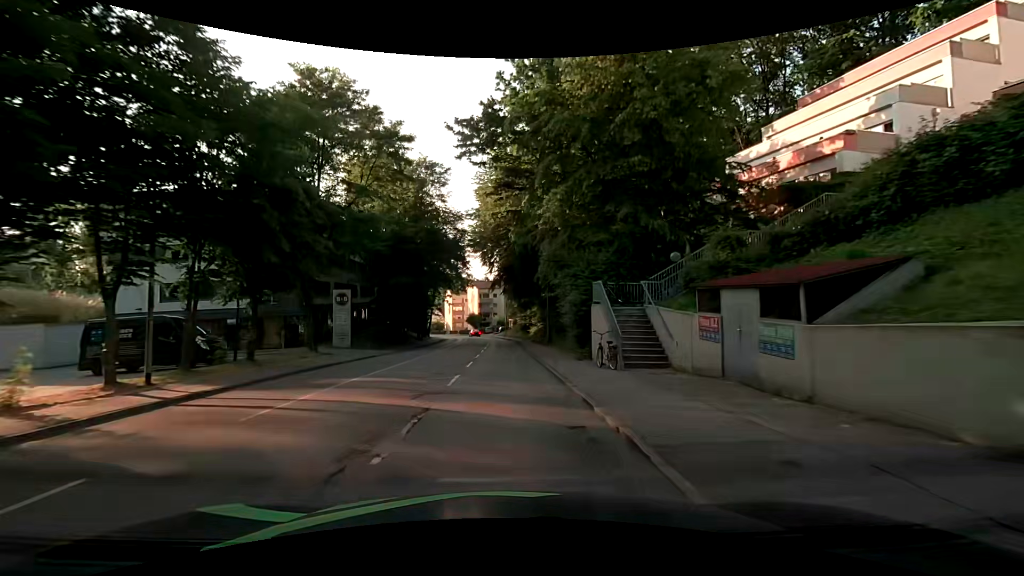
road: tertiary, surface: asphalt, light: Day
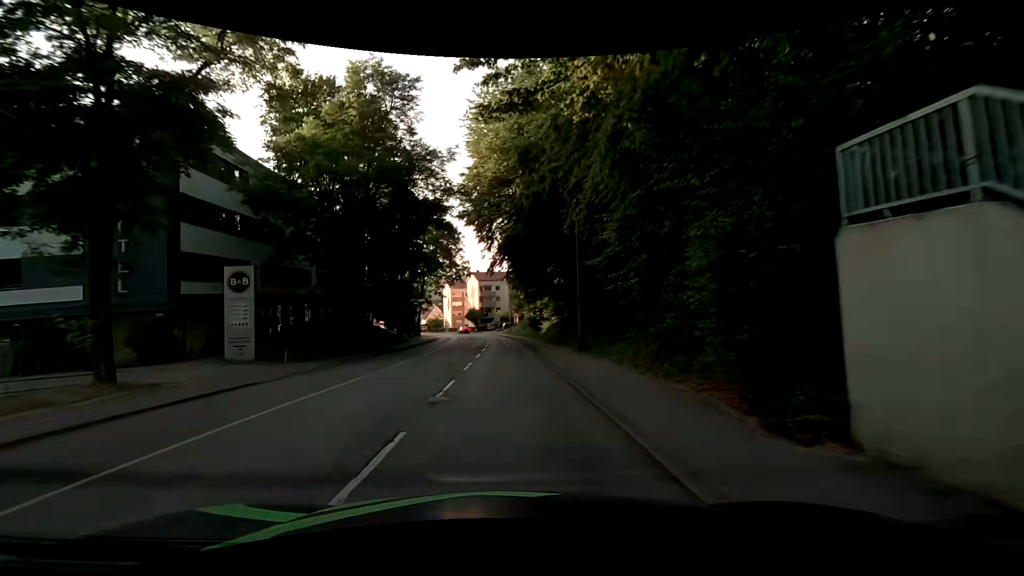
(0.0, +14.5) m; 0°
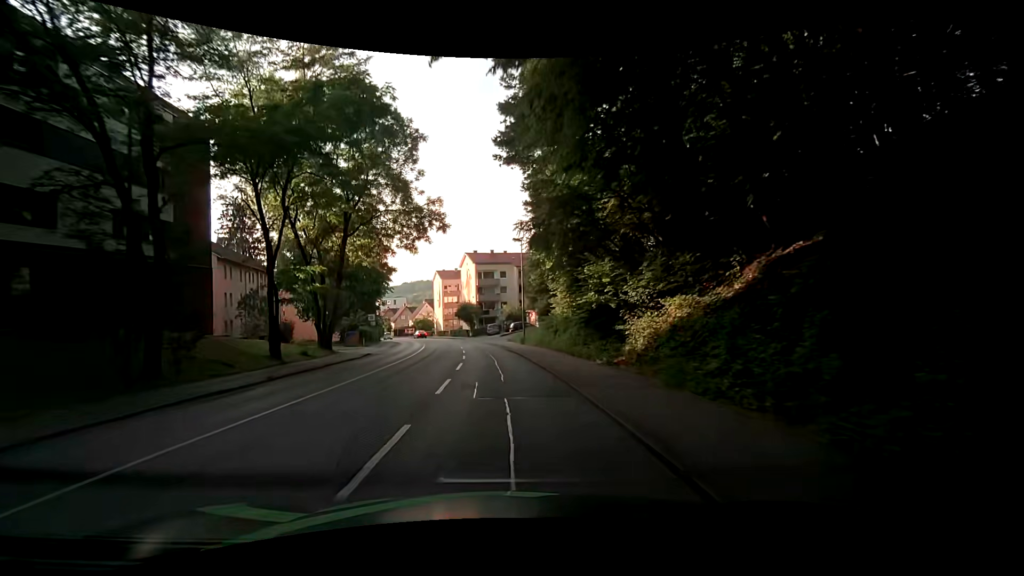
(-0.2, +36.0) m; -1°
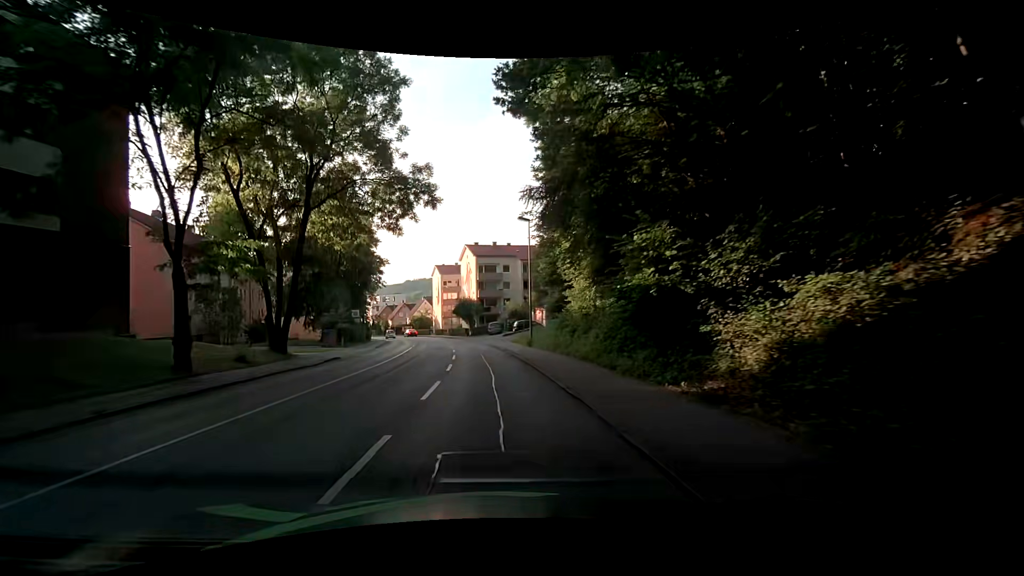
(0.0, +7.1) m; -1°
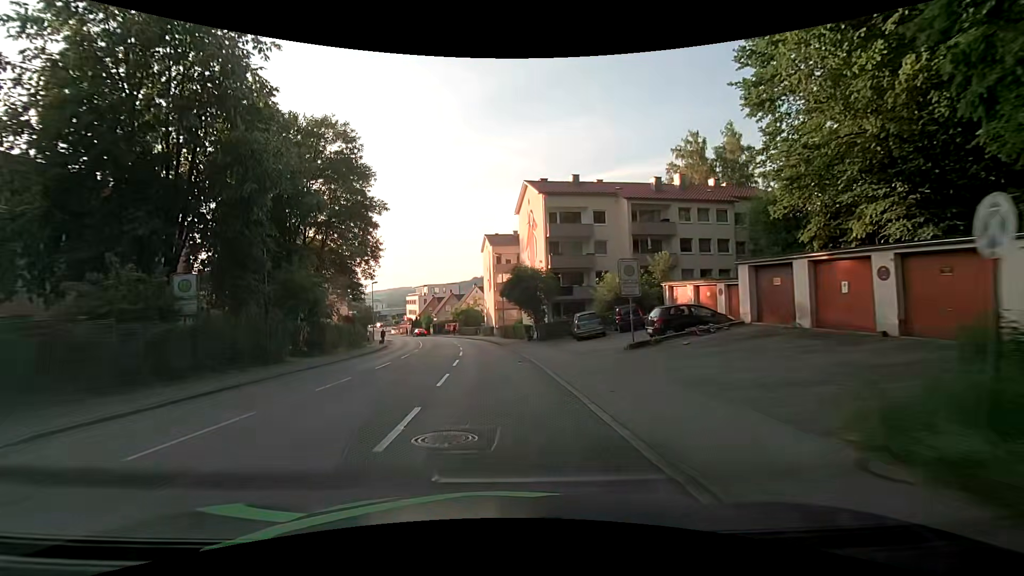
(-1.4, +35.2) m; -7°
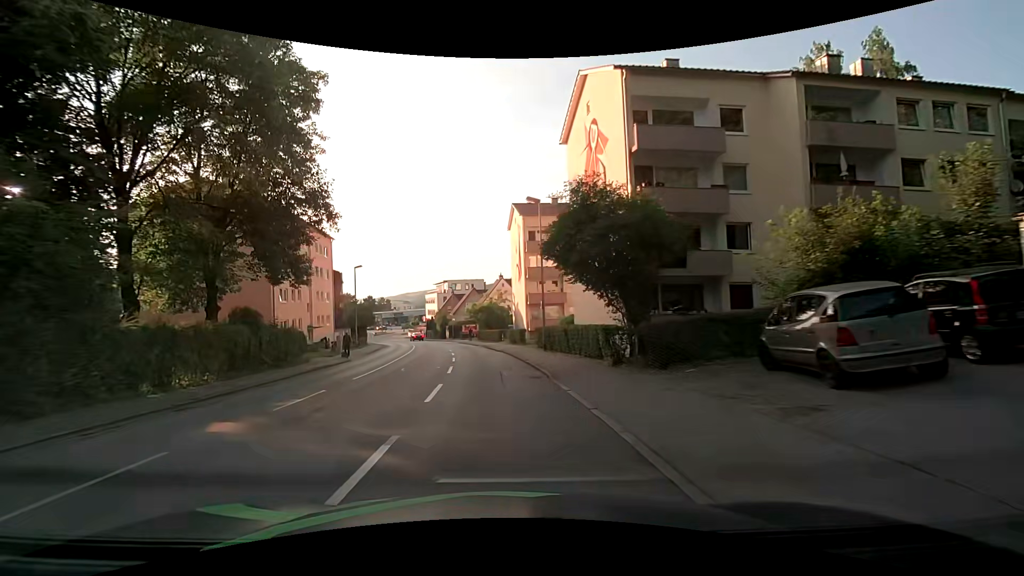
(-0.5, +20.8) m; -3°
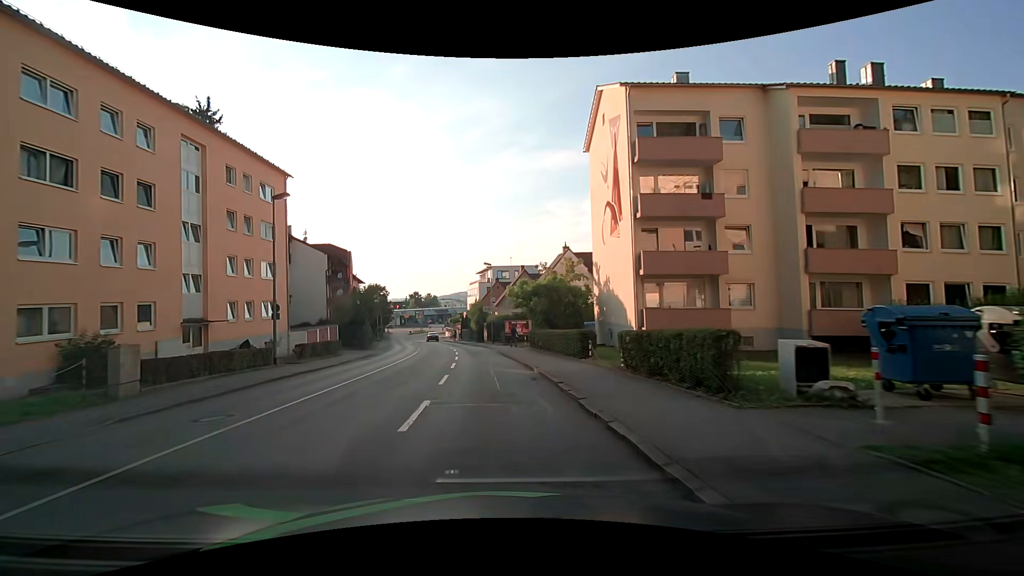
(-1.7, +27.1) m; -7°
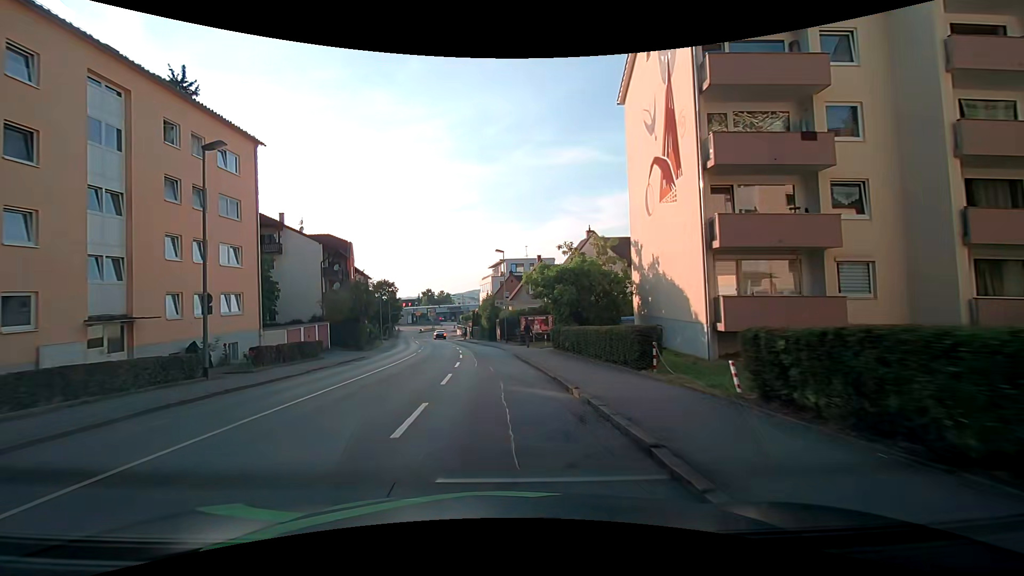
(0.0, +6.7) m; 0°
(0, +10) (-1, +20) (-2, +30) (-3, +40) (-5, +50) (-7, +60) (-9, +69) (-11, +79) (-13, +89) (-15, +99) m
